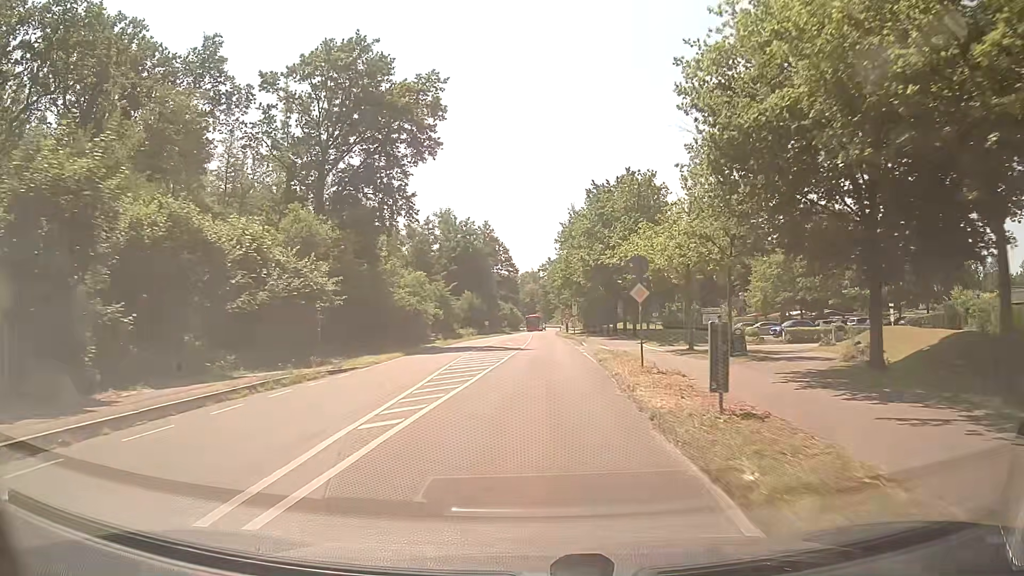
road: secondary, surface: asphalt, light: Day
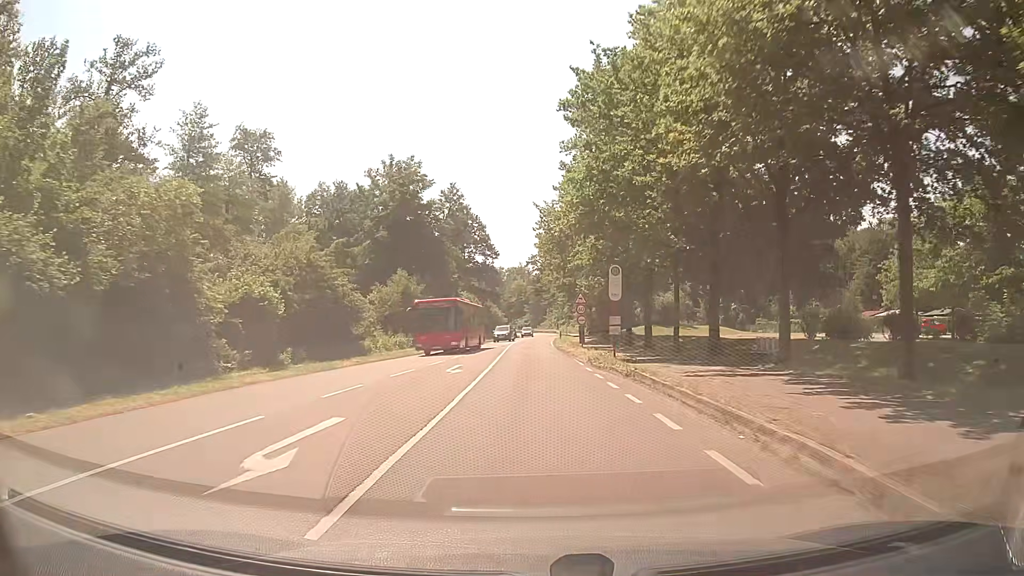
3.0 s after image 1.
(+0.4, +44.3) m; 0°
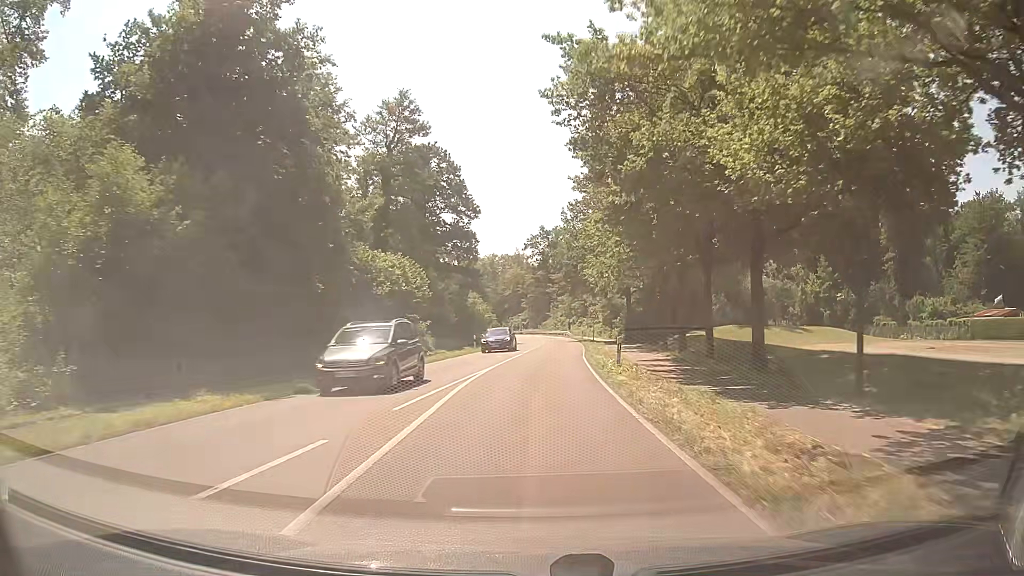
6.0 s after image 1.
(-0.2, +43.8) m; -1°
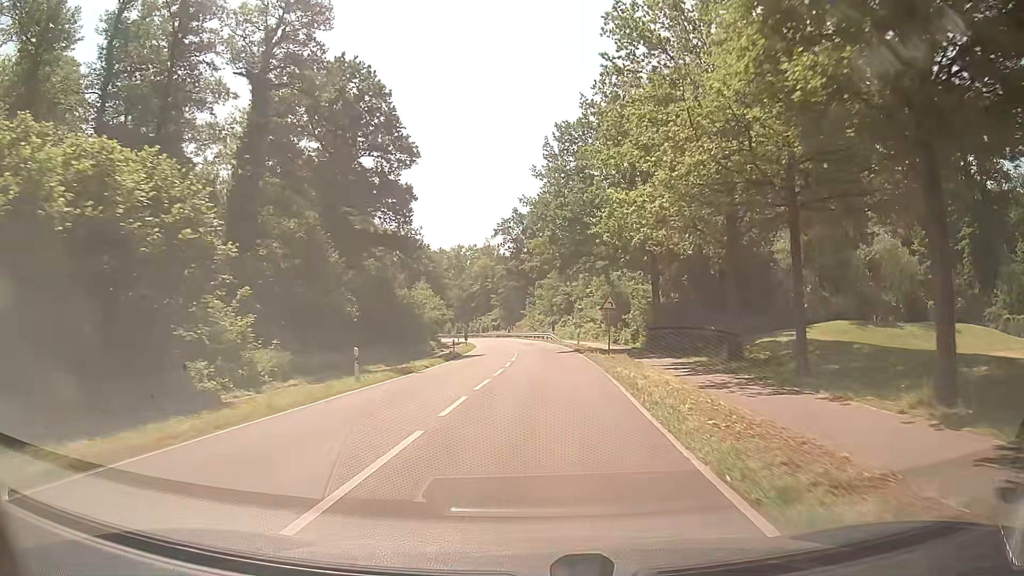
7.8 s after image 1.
(+0.9, +26.1) m; +3°
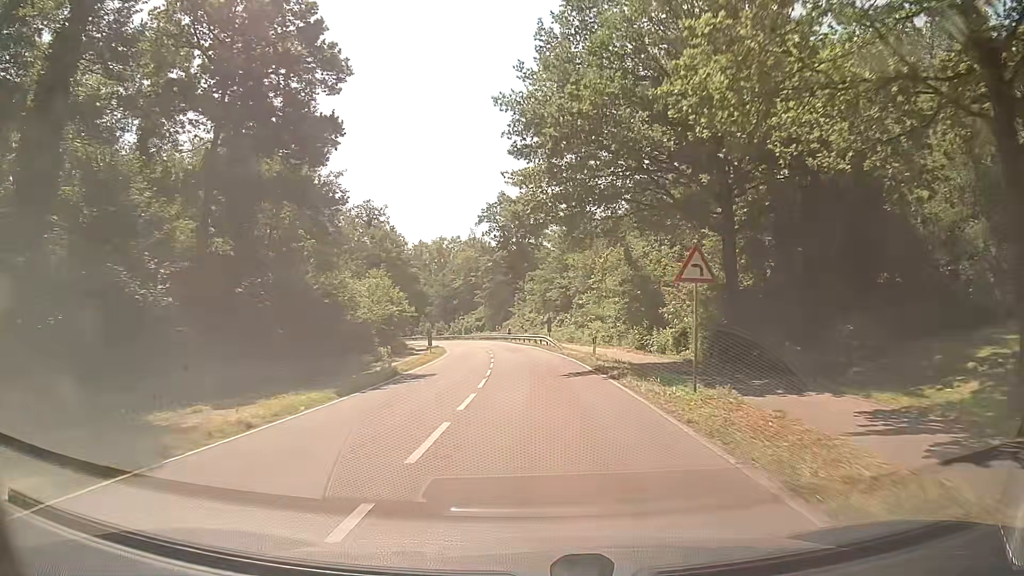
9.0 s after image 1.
(+0.1, +17.4) m; 0°
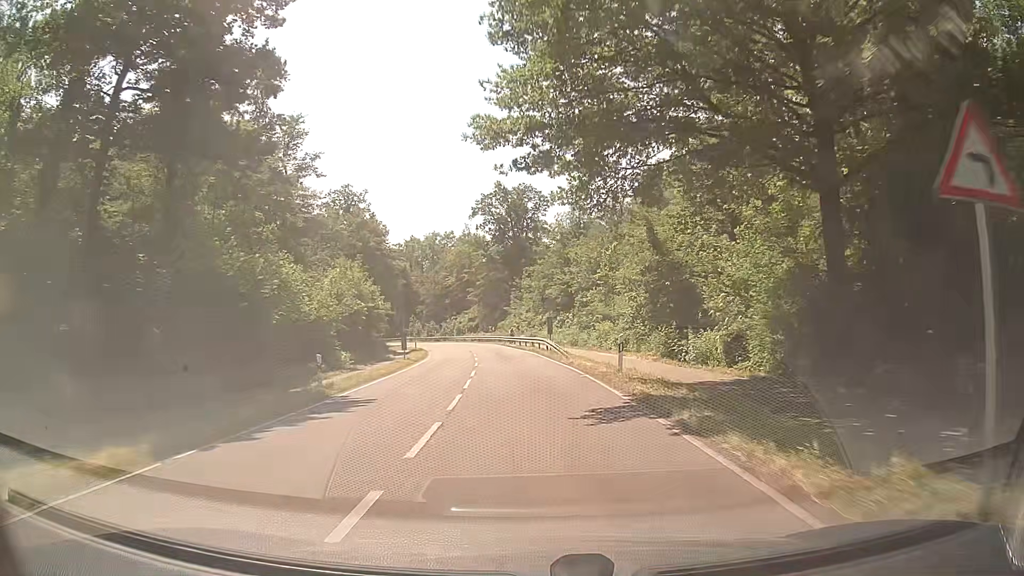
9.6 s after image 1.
(+0.1, +8.7) m; 0°
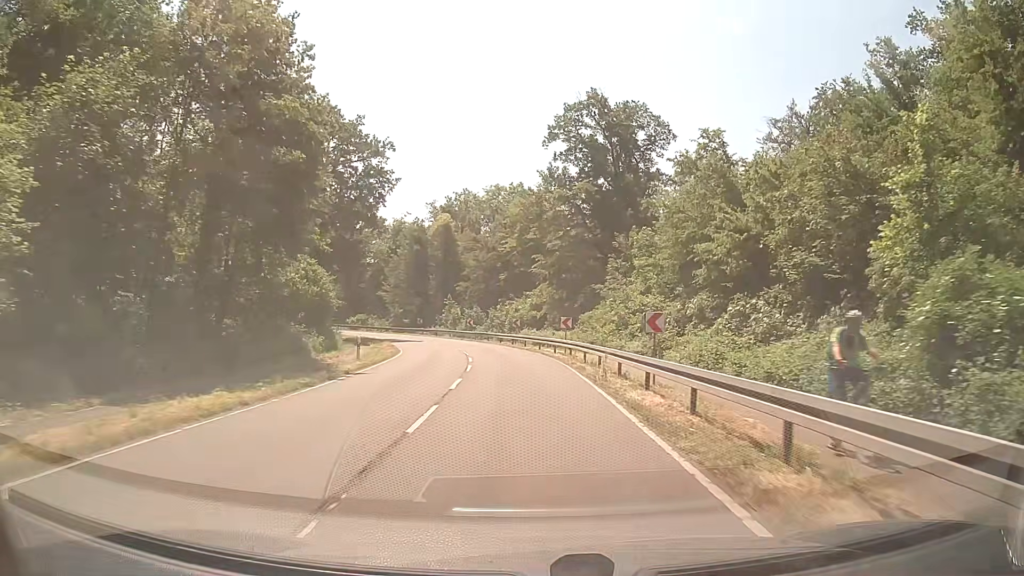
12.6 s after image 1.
(-2.4, +43.5) m; -7°
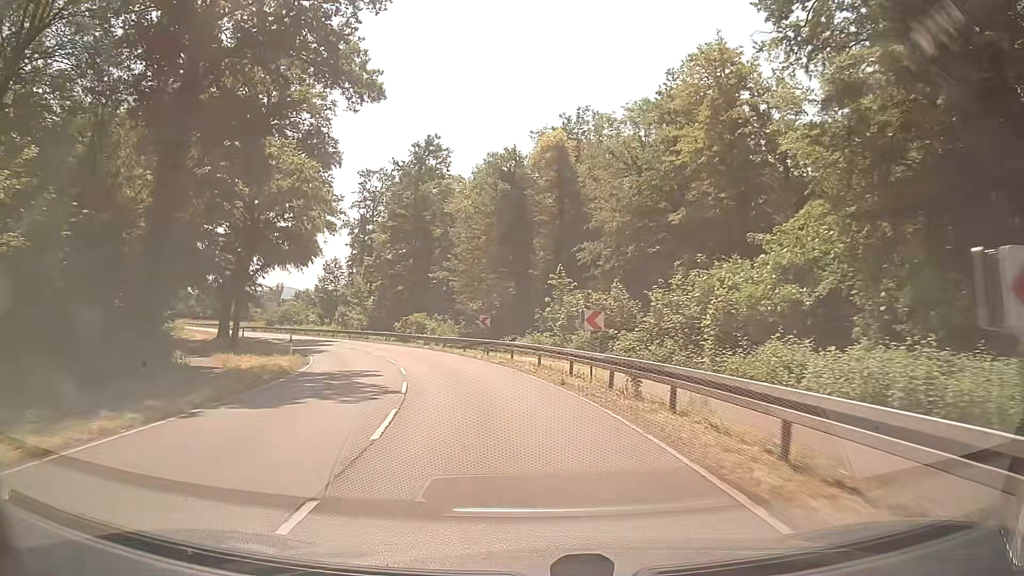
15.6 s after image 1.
(-3.1, +43.6) m; -12°
(0, +10) (-2, +20) (-4, +30) (-8, +39) (-13, +48) (-18, +56) (-25, +64) (-31, +71) (-37, +79) (-43, +87) m
